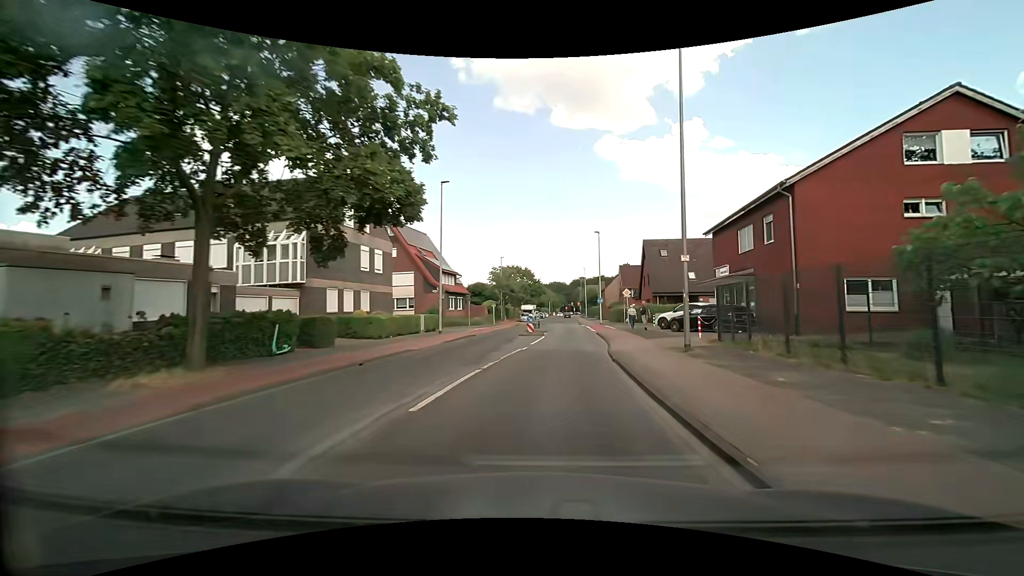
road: tertiary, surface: asphalt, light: Day
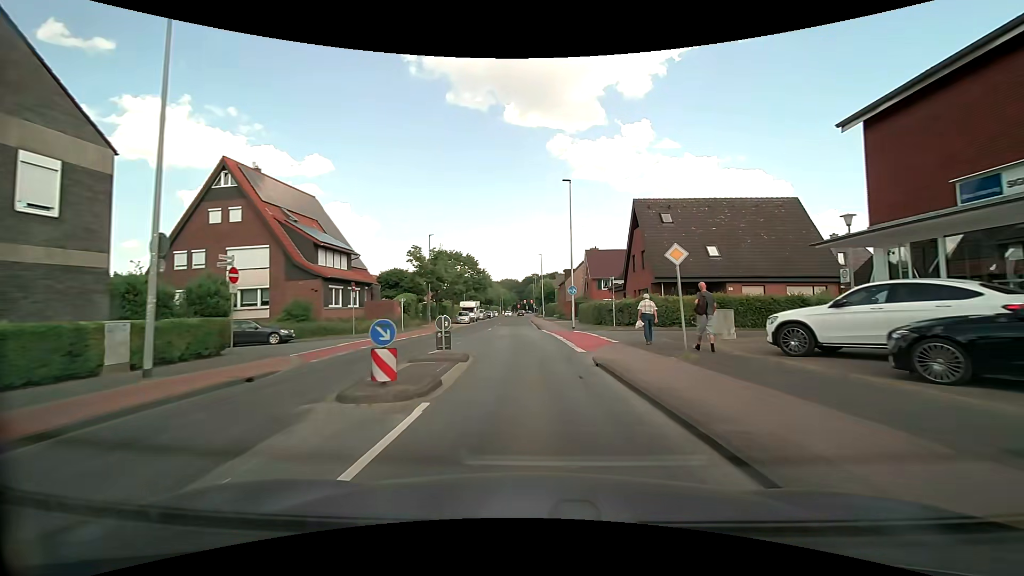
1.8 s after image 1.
(+1.1, +21.4) m; +5°
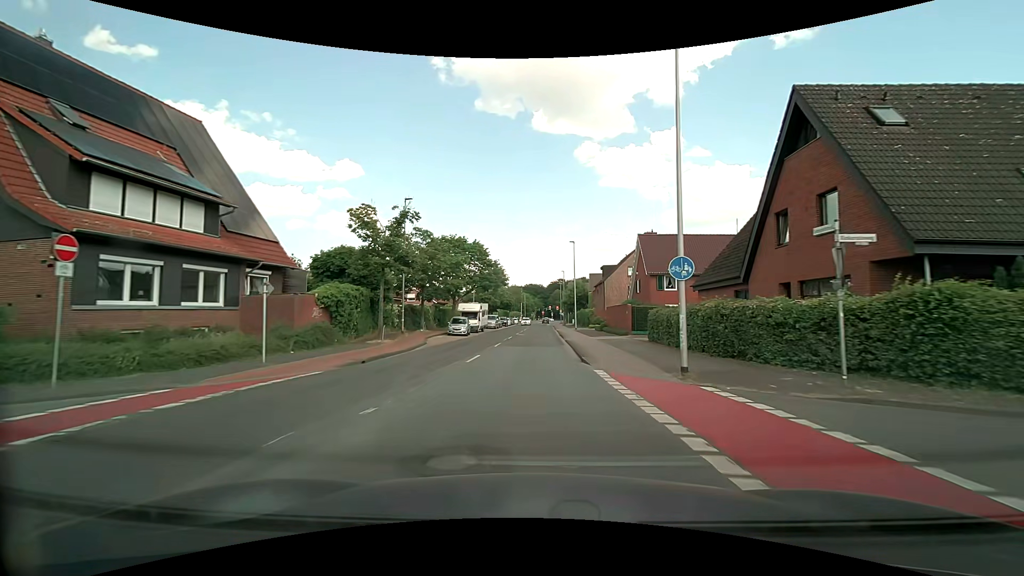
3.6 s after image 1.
(-0.3, +21.1) m; -3°
(0, +10) (0, +20) (0, +30) (0, +40) (0, +50) (+1, +60) (+1, +70) (+1, +80) (+1, +90) (+2, +100) m
